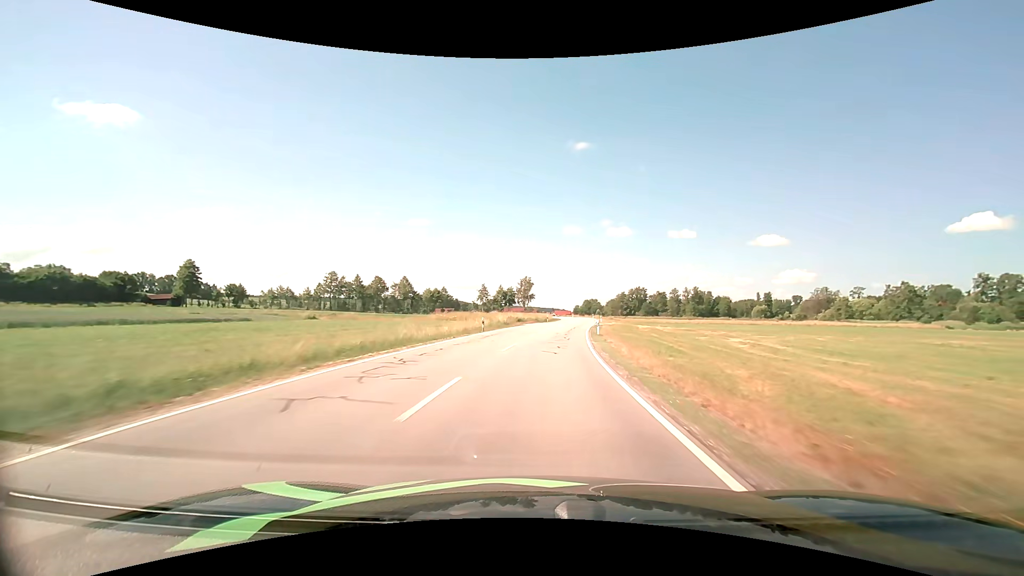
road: secondary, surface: asphalt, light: Day
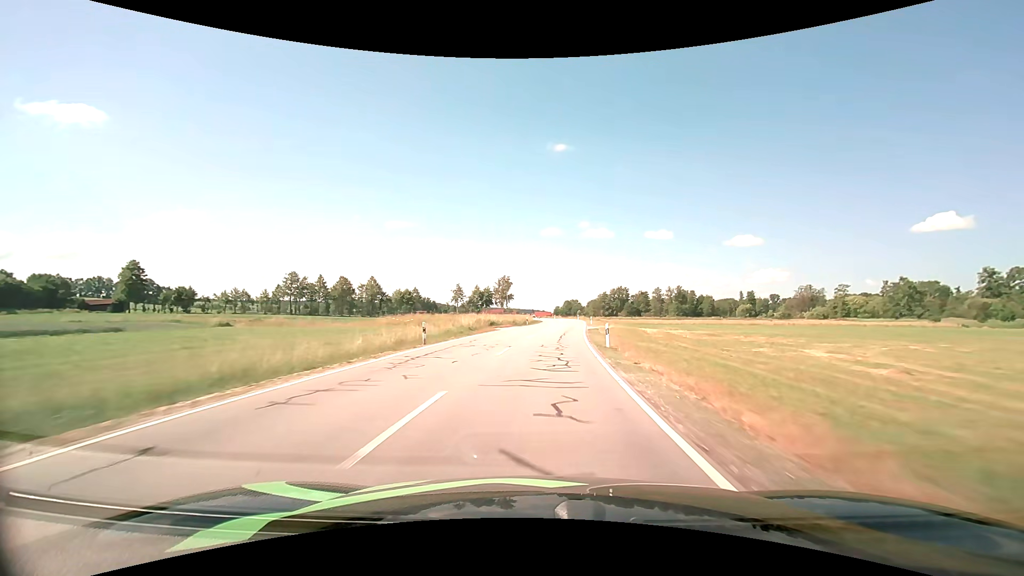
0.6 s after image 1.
(+0.3, +12.9) m; +2°
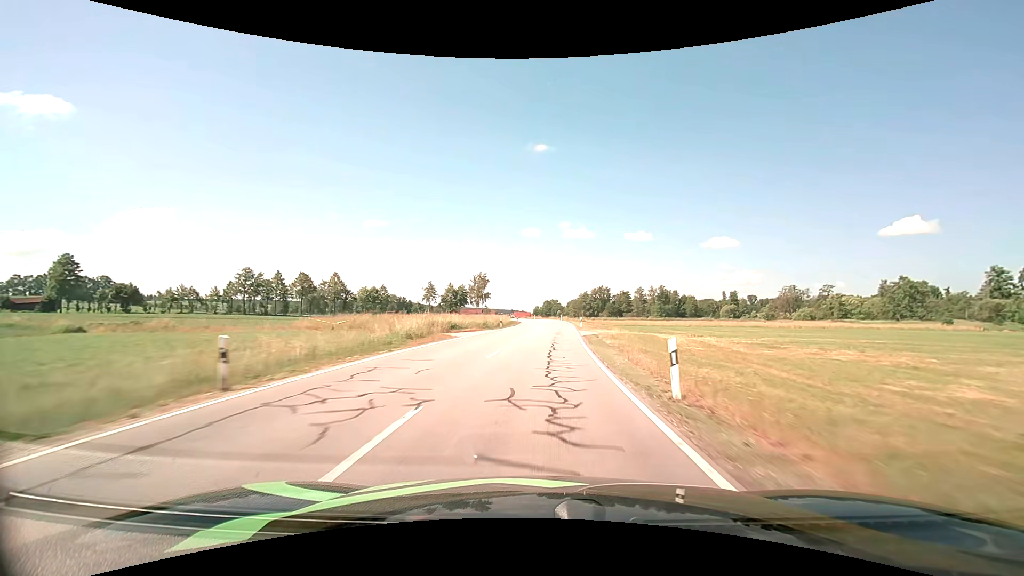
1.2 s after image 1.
(+0.3, +12.8) m; +2°
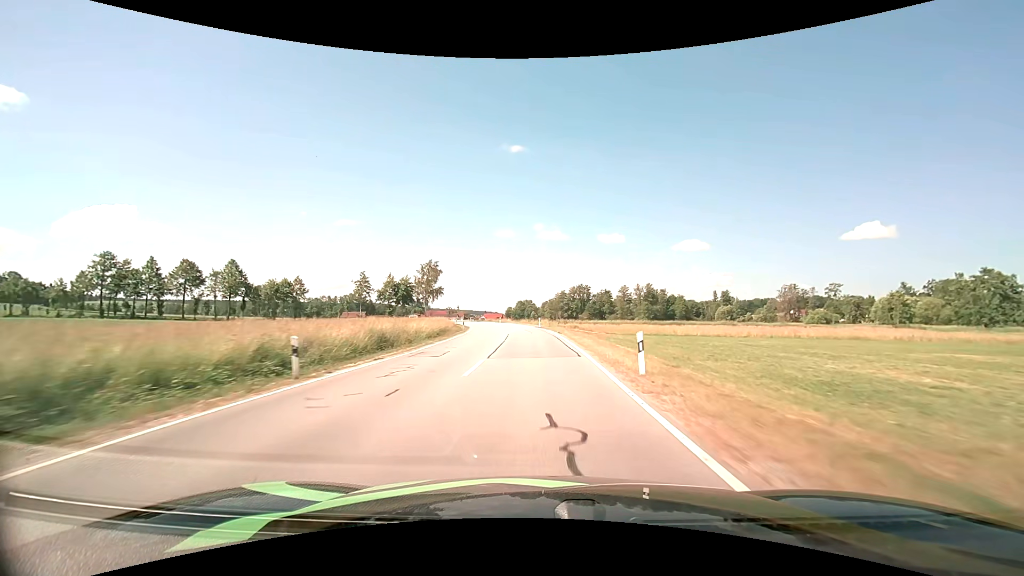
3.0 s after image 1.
(+1.4, +38.1) m; +3°
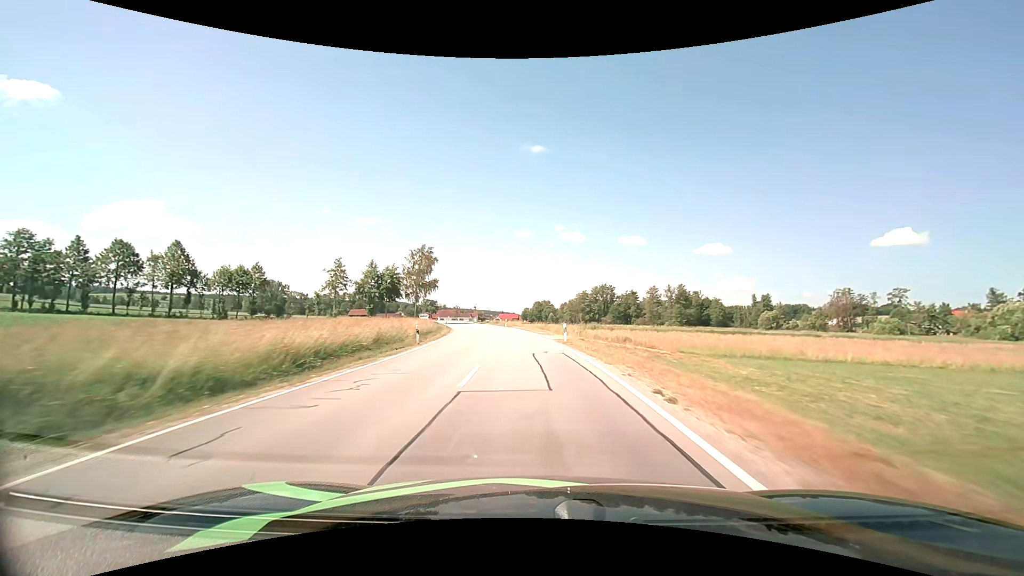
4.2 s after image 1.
(-0.2, +25.0) m; -2°
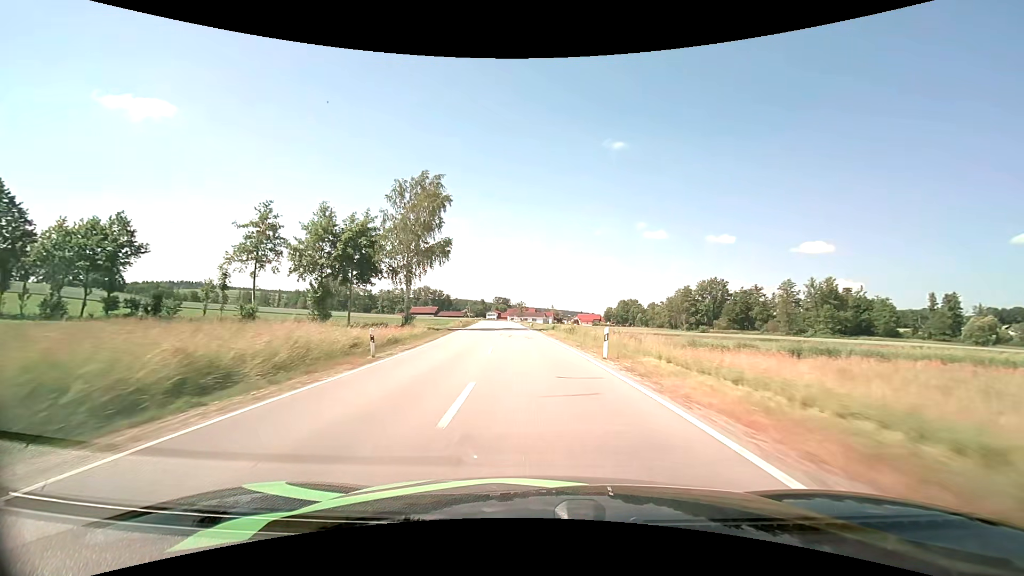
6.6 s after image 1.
(-3.7, +49.5) m; -9°
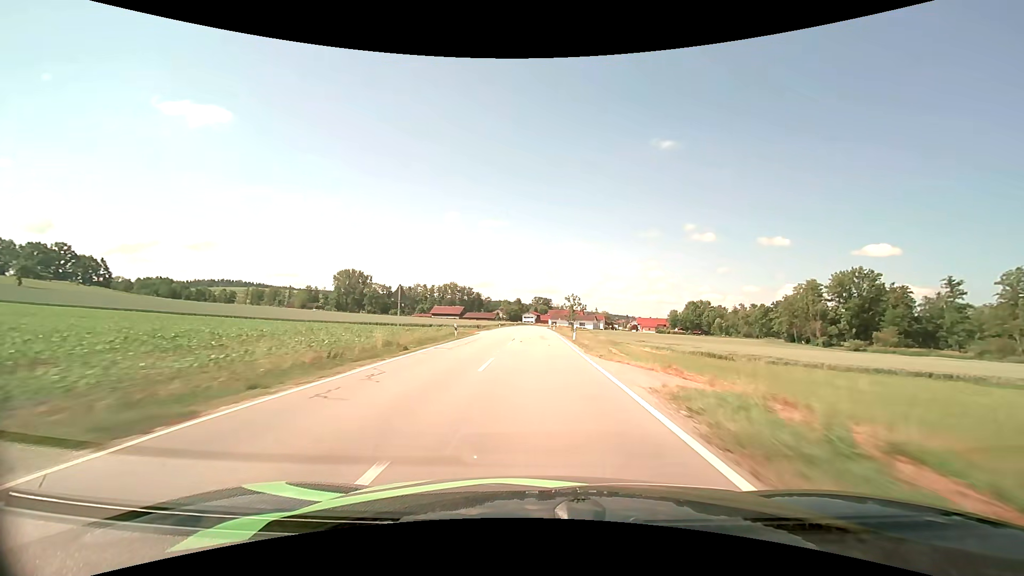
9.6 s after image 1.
(-4.1, +63.4) m; -5°
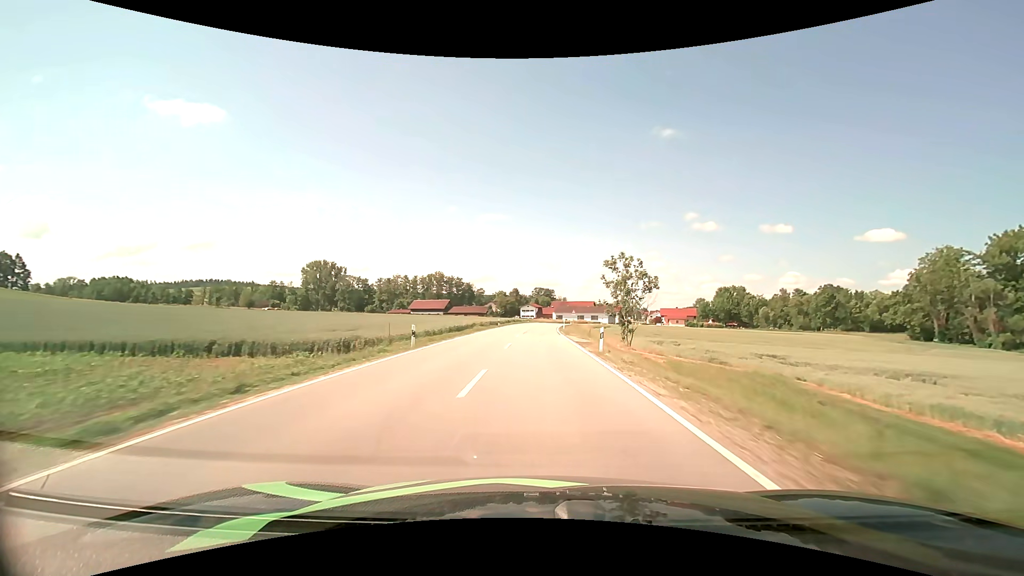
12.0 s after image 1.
(-0.3, +50.4) m; 0°
(0, +10) (0, +20) (0, +30) (0, +40) (0, +50) (+1, +60) (+1, +70) (+2, +80) (+3, +90) (+4, +100) m
